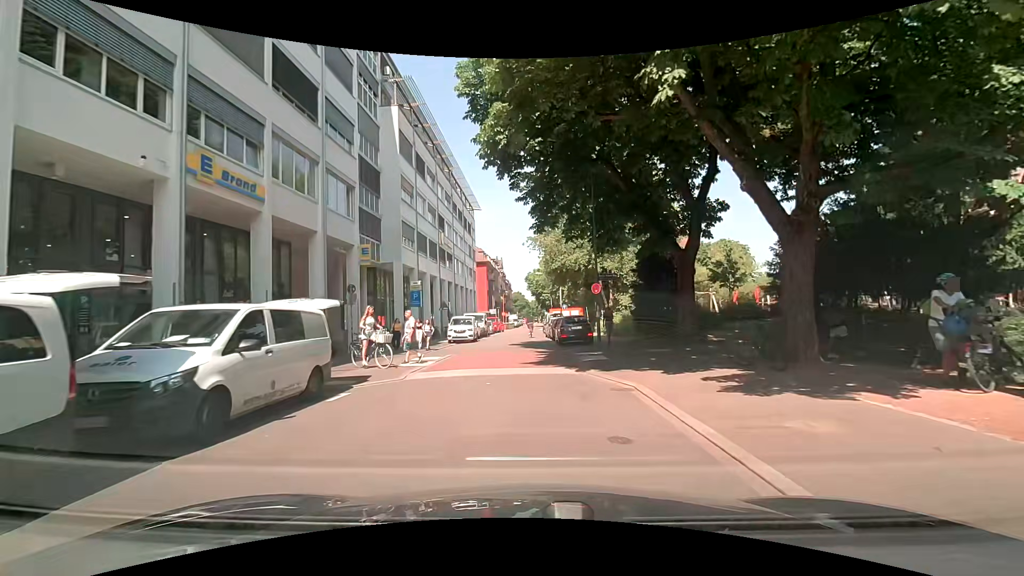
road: residential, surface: asphalt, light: Day
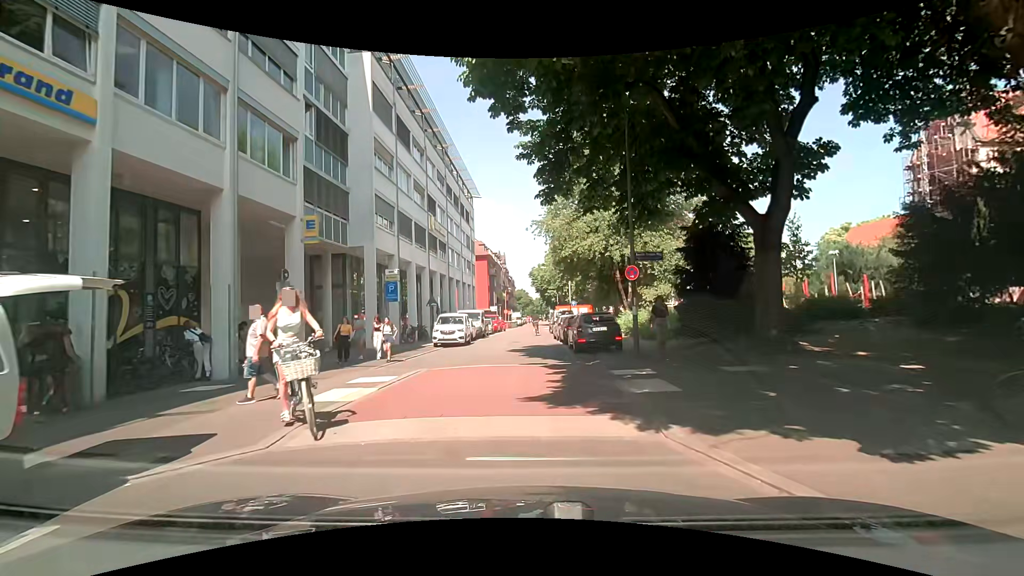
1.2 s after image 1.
(+0.1, +6.4) m; +1°
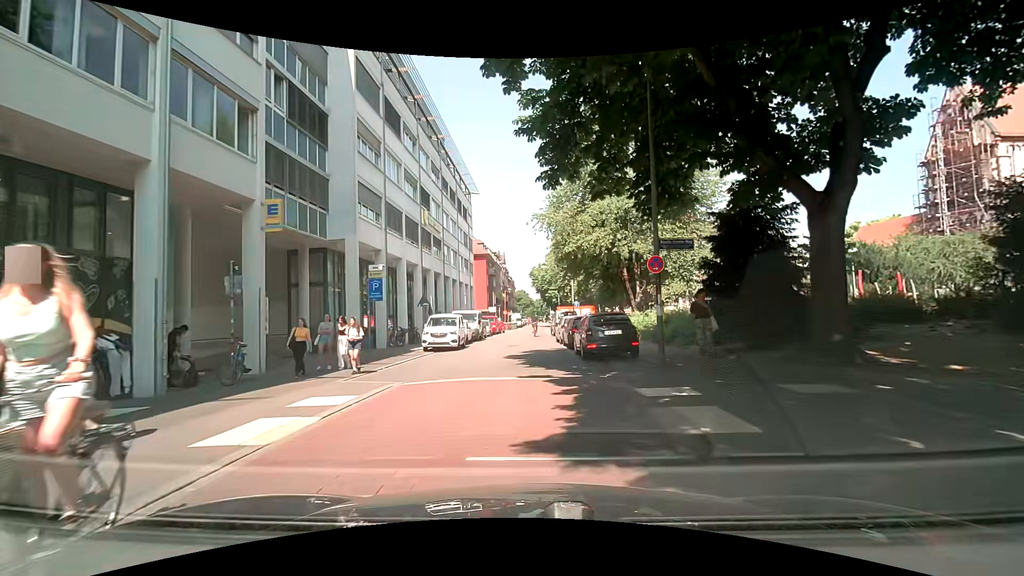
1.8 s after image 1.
(0.0, +2.6) m; -1°
